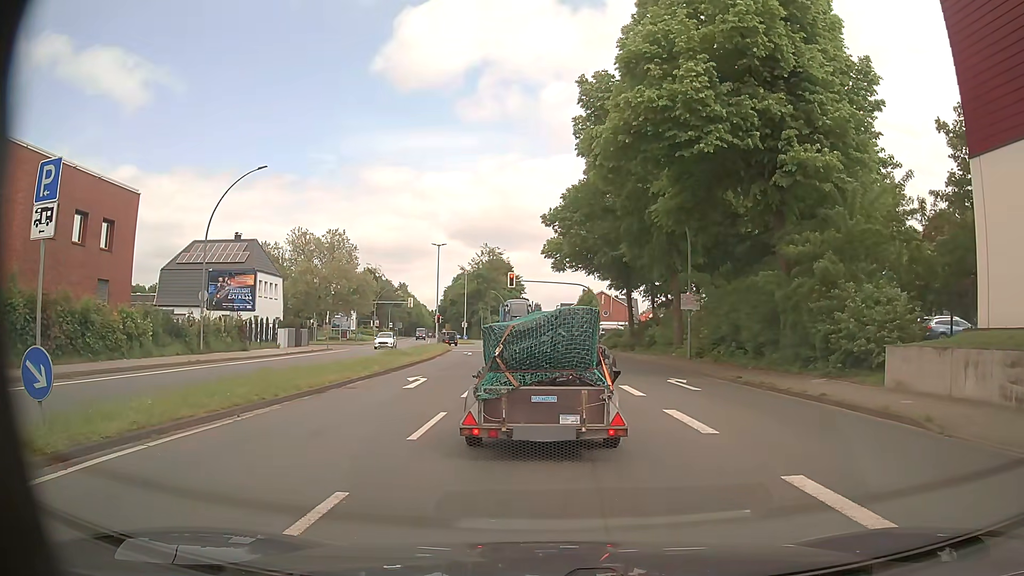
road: primary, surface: asphalt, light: Day
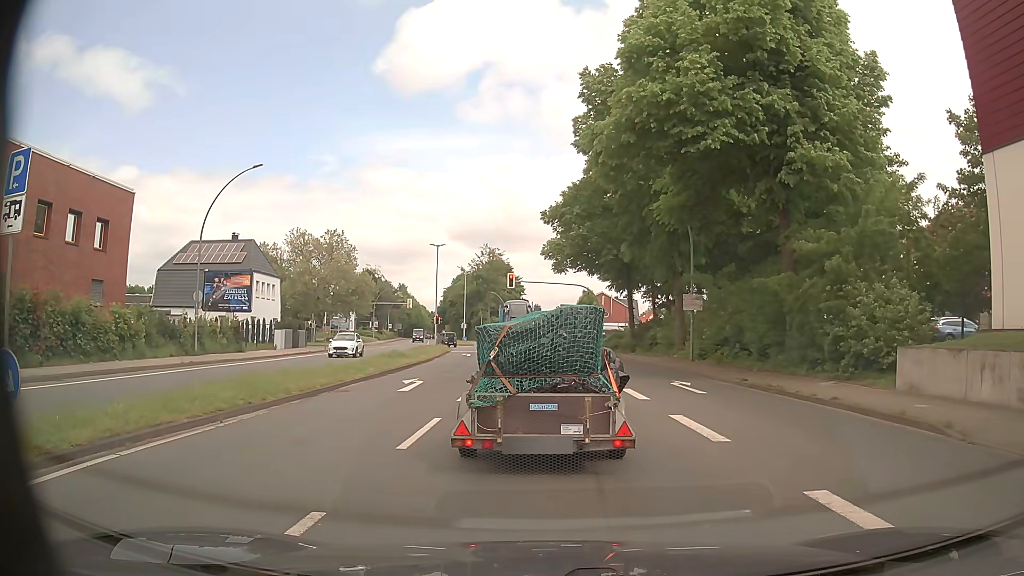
(0.0, +0.6) m; 0°
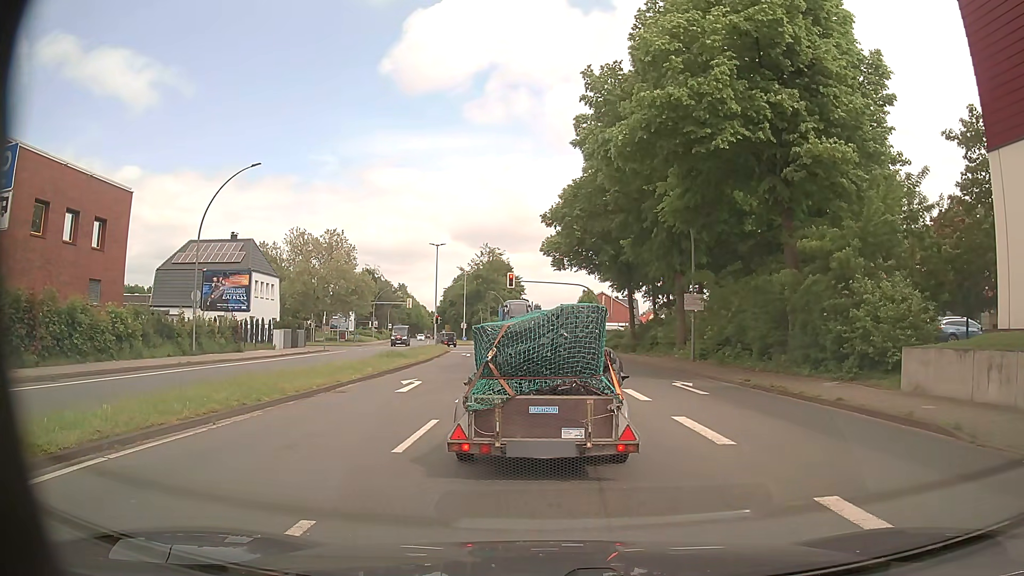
(0.0, +0.3) m; 0°
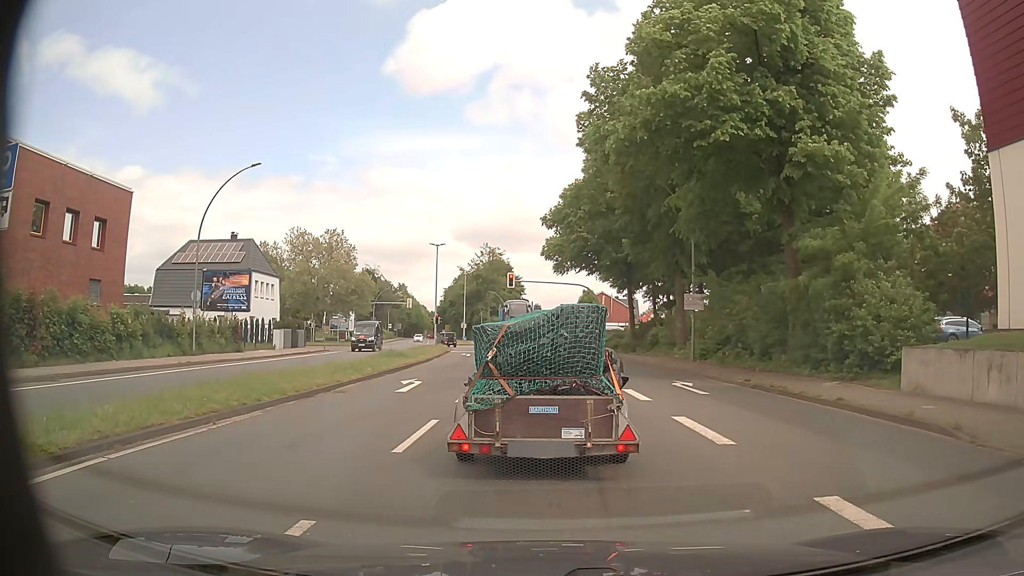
(0.0, 0.0) m; 0°
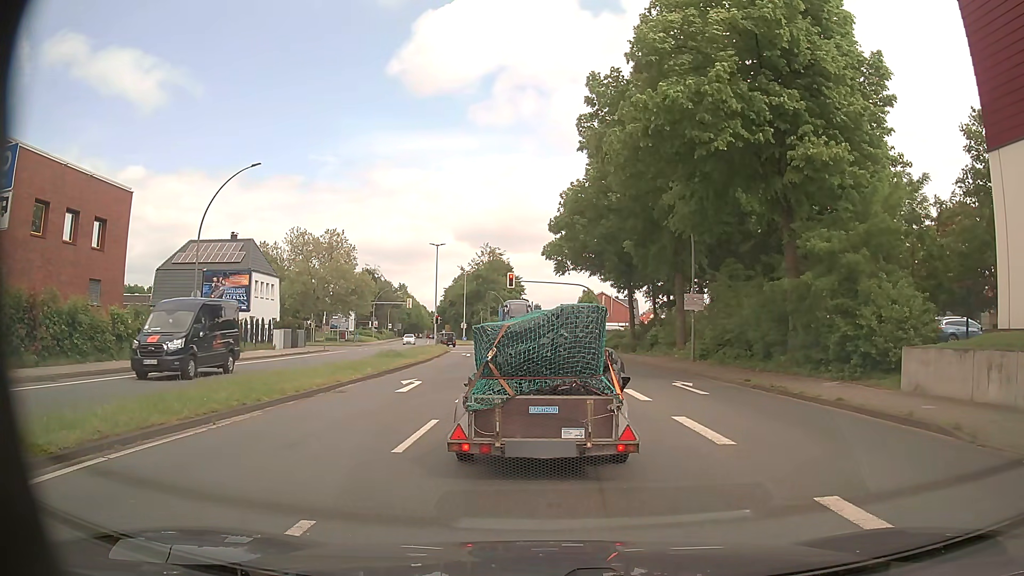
(0.0, 0.0) m; 0°
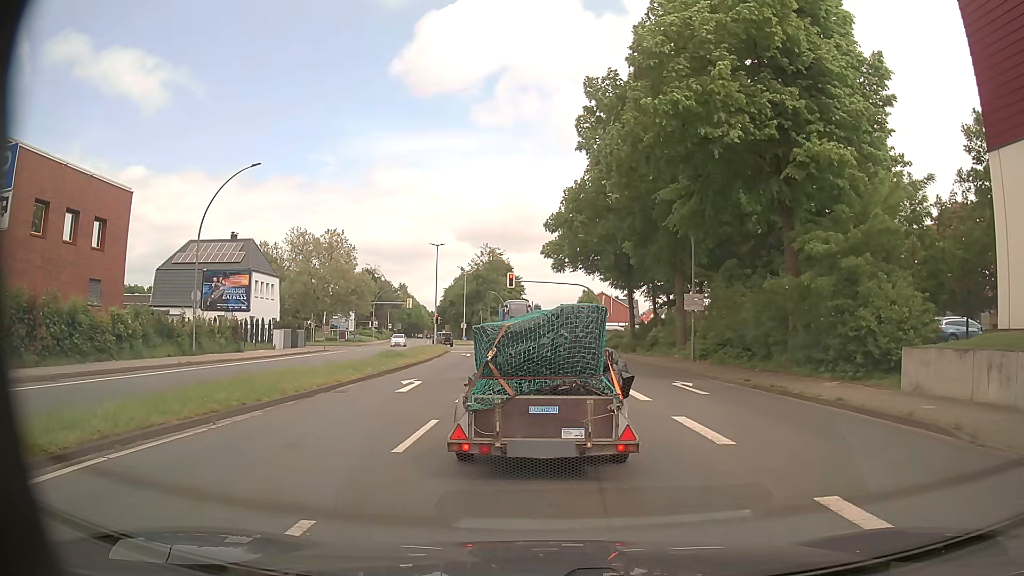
(0.0, 0.0) m; 0°
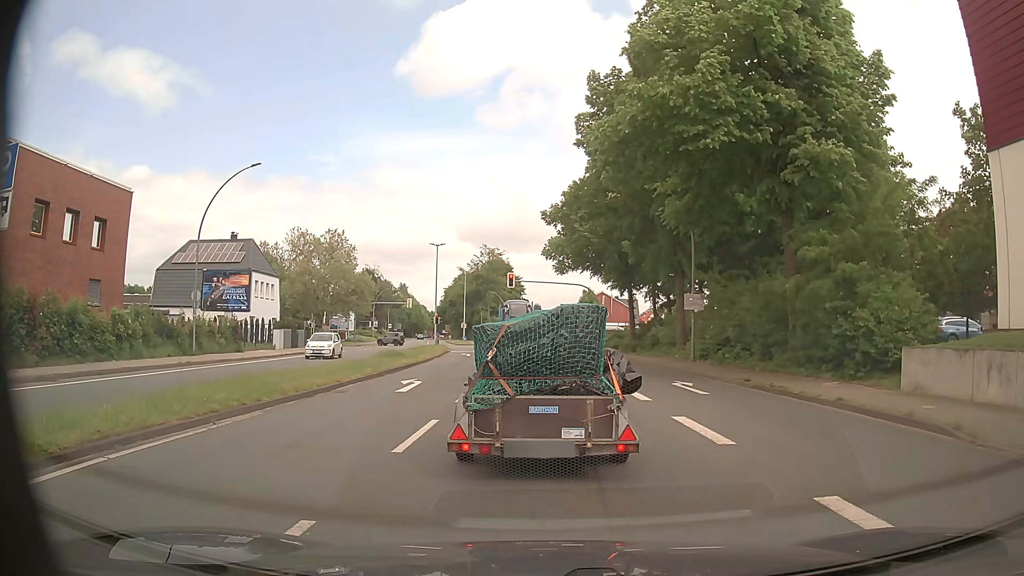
(0.0, 0.0) m; 0°
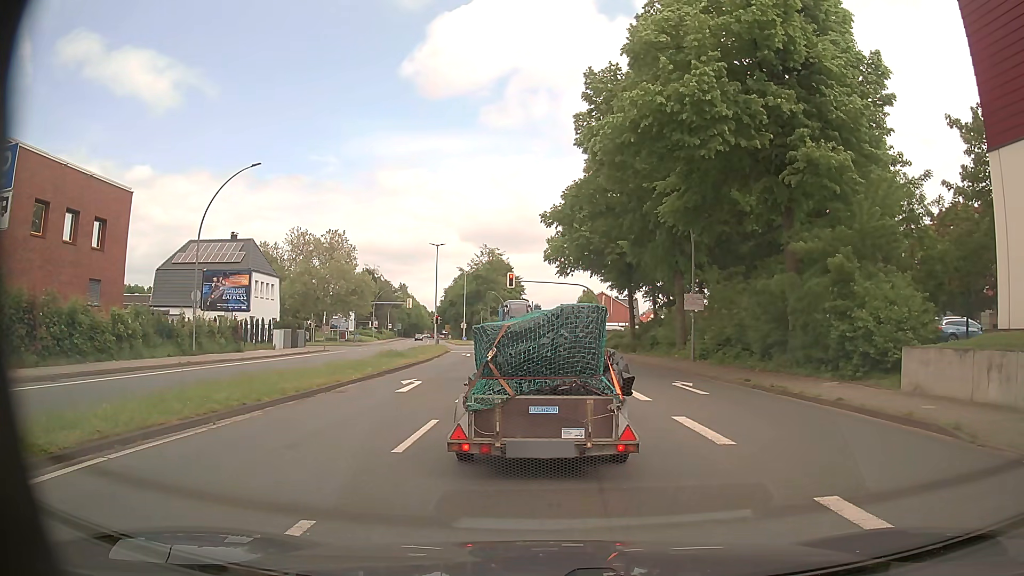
(0.0, 0.0) m; 0°
(-1, +10) (-1, +20) (-2, +30) (-4, +40) (-5, +50) (-7, +60) (-9, +69) (-10, +79) (-12, +89) (-15, +99) m
